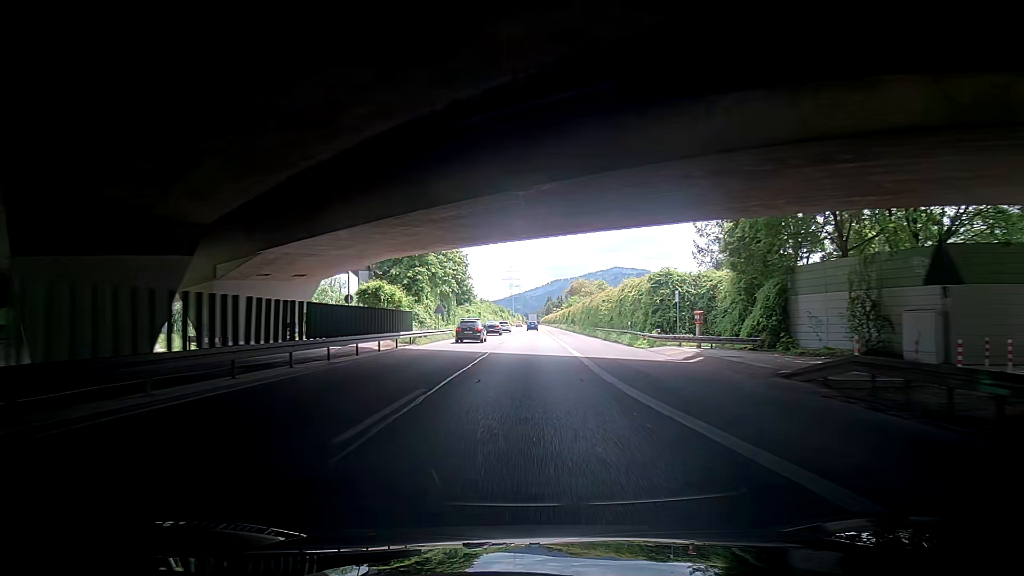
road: trunk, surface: asphalt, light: Day
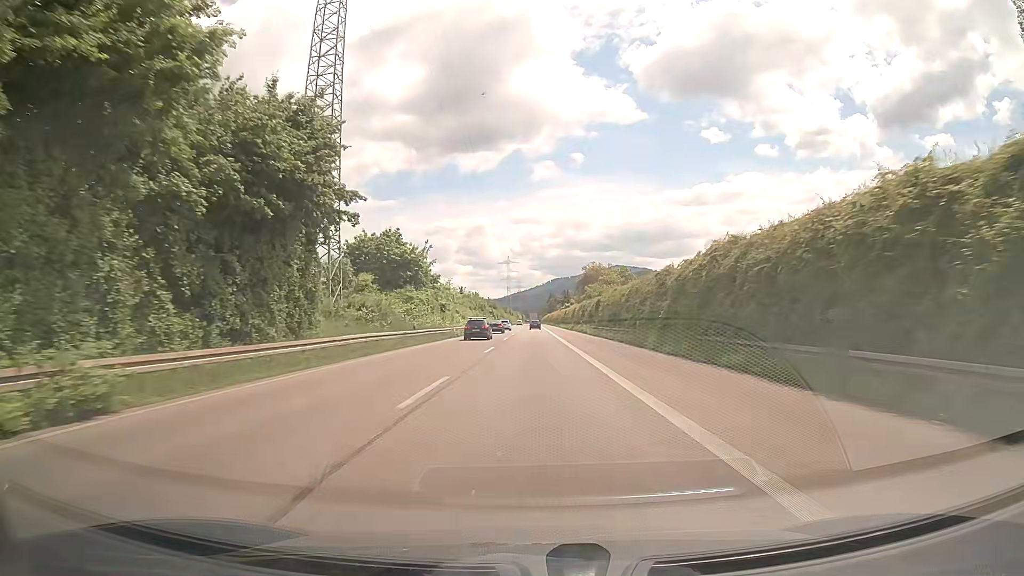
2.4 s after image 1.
(-0.2, +51.4) m; +2°
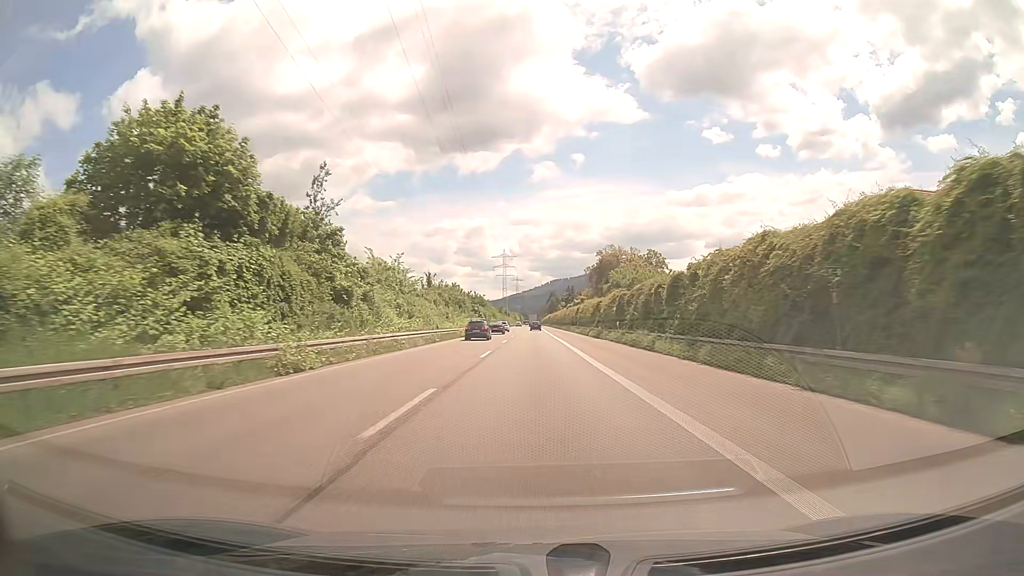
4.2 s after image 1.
(+0.2, +38.9) m; 0°
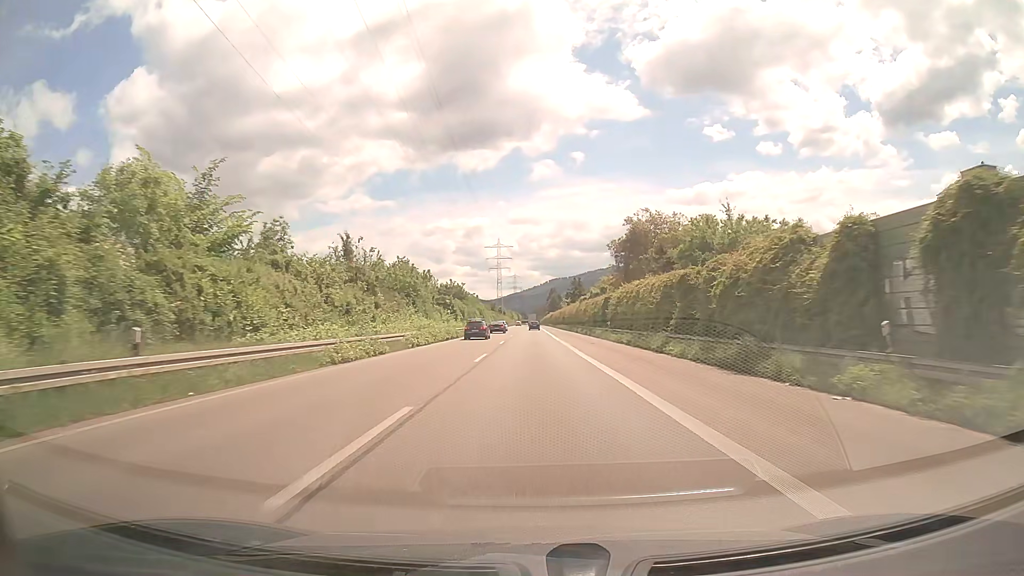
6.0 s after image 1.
(0.0, +39.1) m; 0°
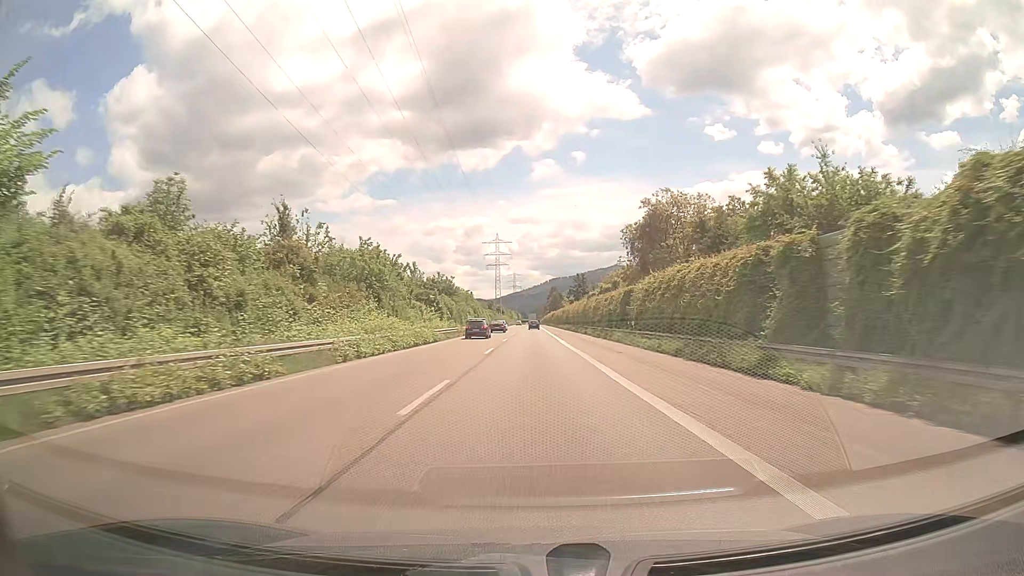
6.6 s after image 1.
(0.0, +13.1) m; 0°
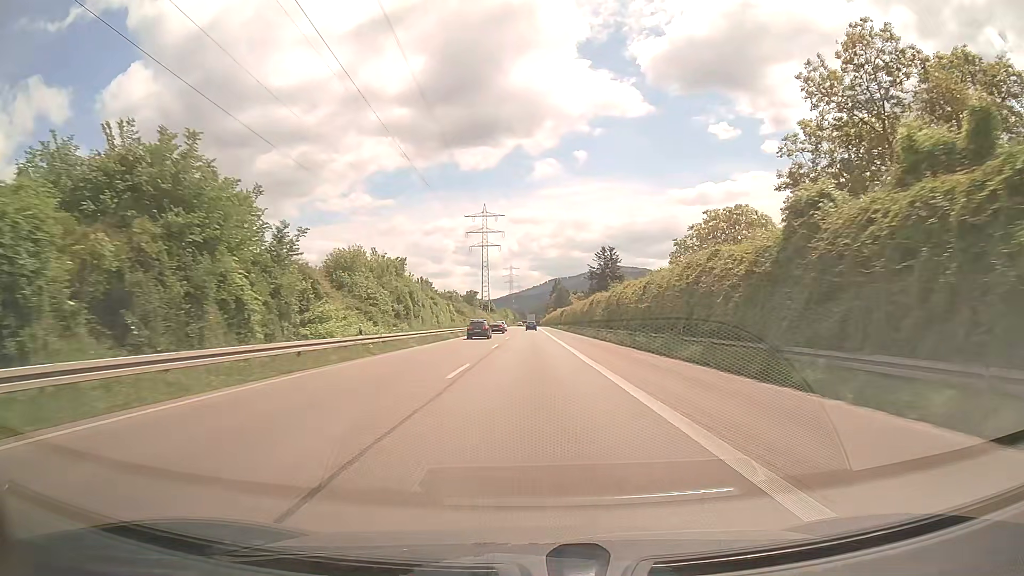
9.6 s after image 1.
(+0.3, +66.1) m; 0°
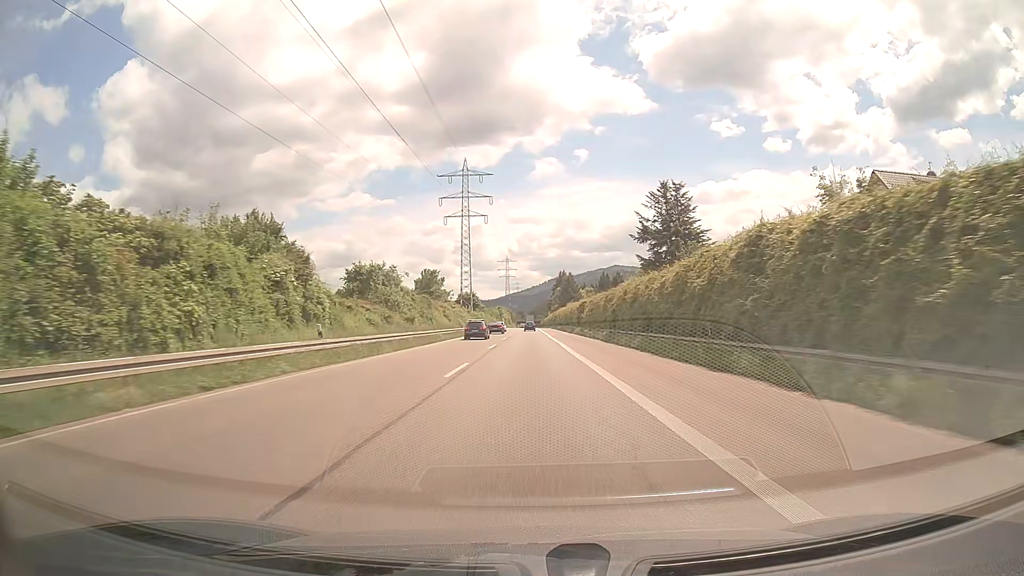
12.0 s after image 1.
(+0.1, +53.7) m; 0°
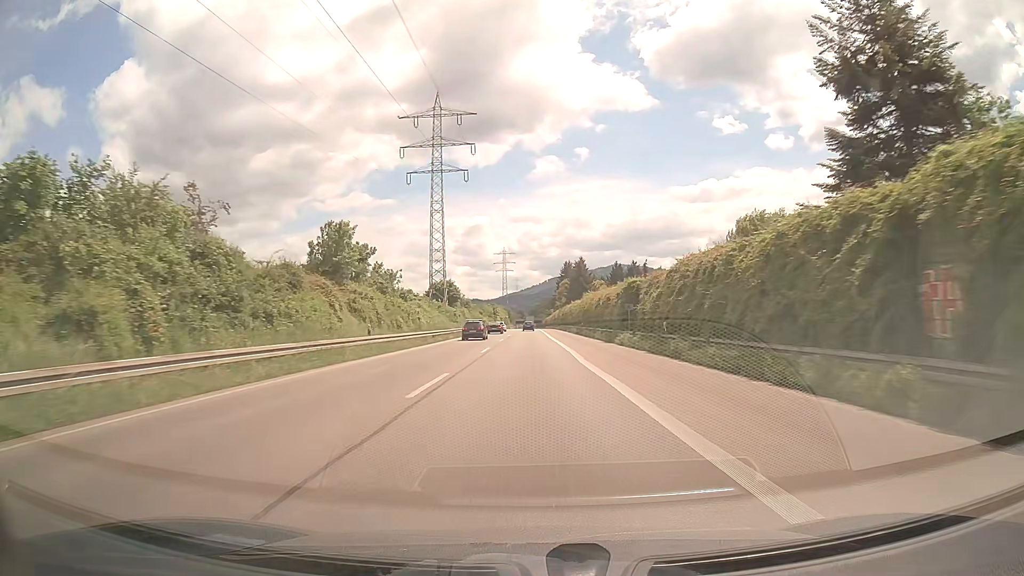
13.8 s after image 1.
(-0.1, +40.7) m; 0°
(0, +10) (0, +20) (0, +30) (0, +40) (0, +50) (0, +60) (0, +70) (0, +80) (0, +90) (0, +100) m
